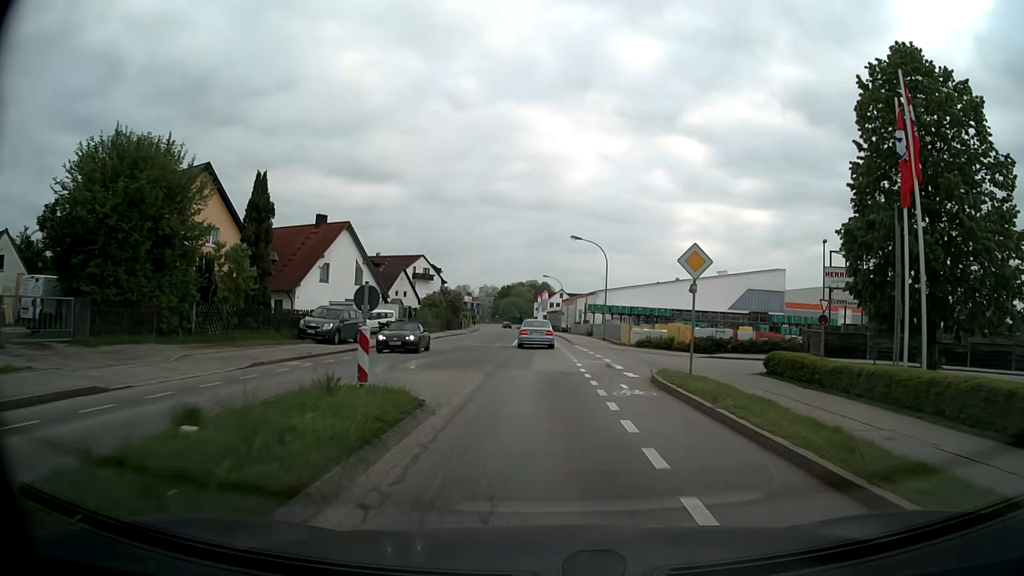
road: secondary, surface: asphalt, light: Day
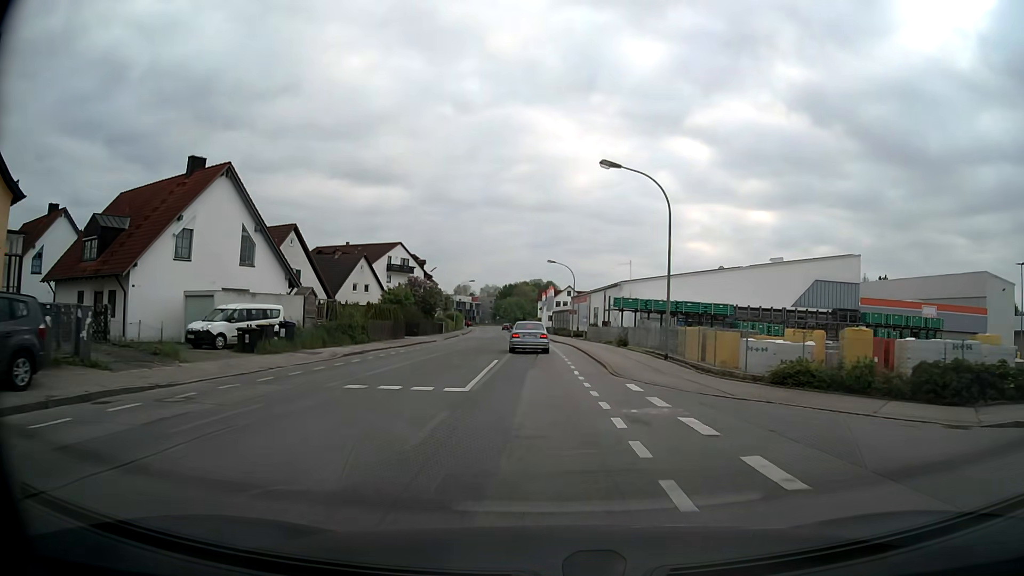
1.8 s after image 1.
(-0.1, +23.3) m; -1°
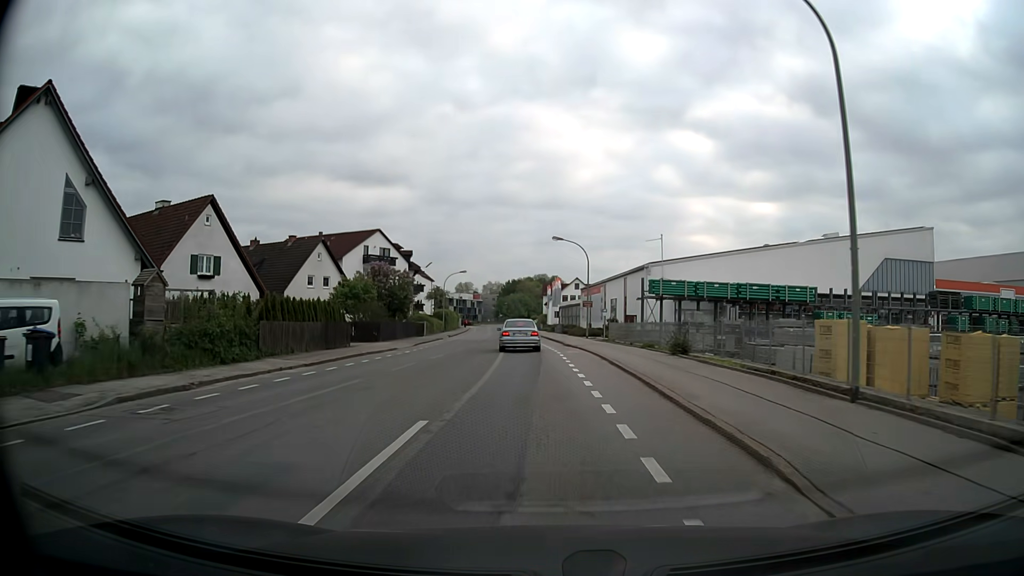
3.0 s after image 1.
(+0.1, +15.3) m; 0°
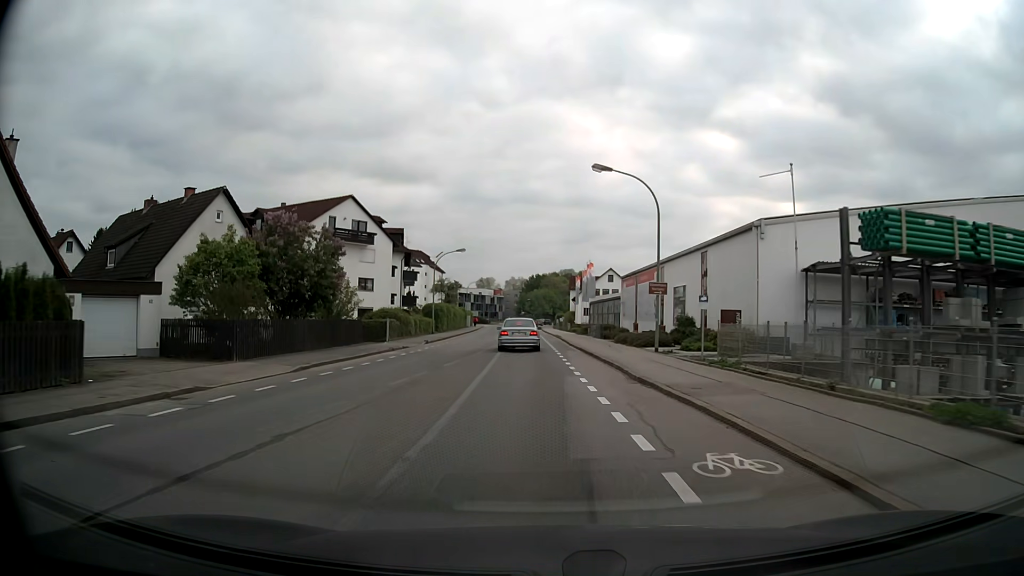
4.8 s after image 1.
(-0.3, +22.7) m; -2°
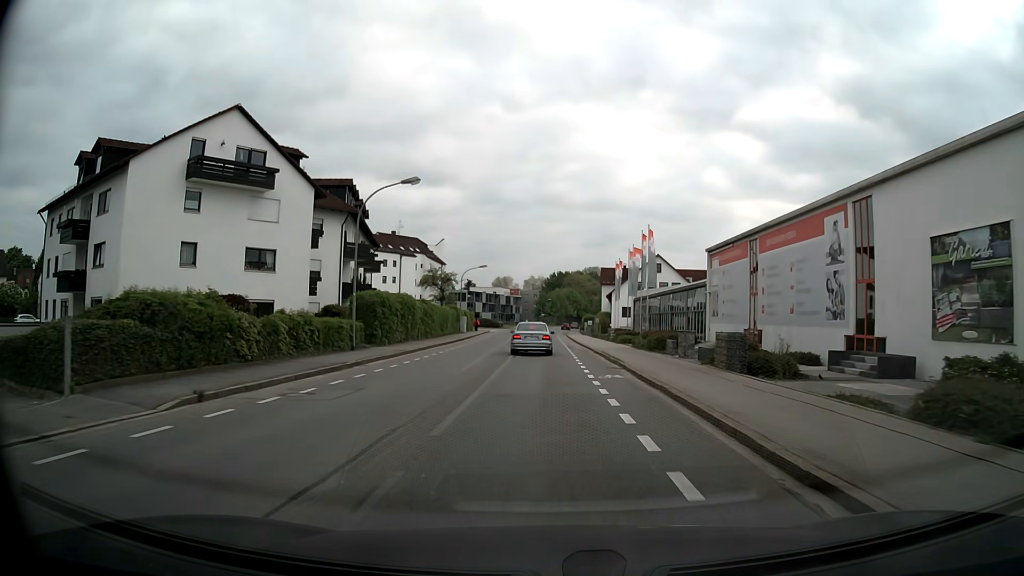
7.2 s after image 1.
(-0.8, +29.8) m; -2°
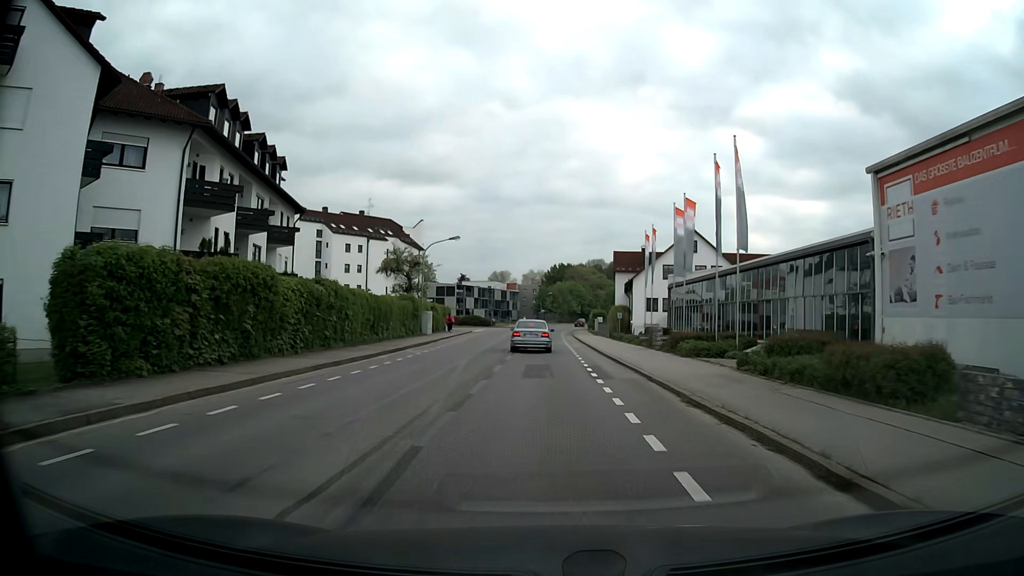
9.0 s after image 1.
(+0.1, +22.1) m; 0°
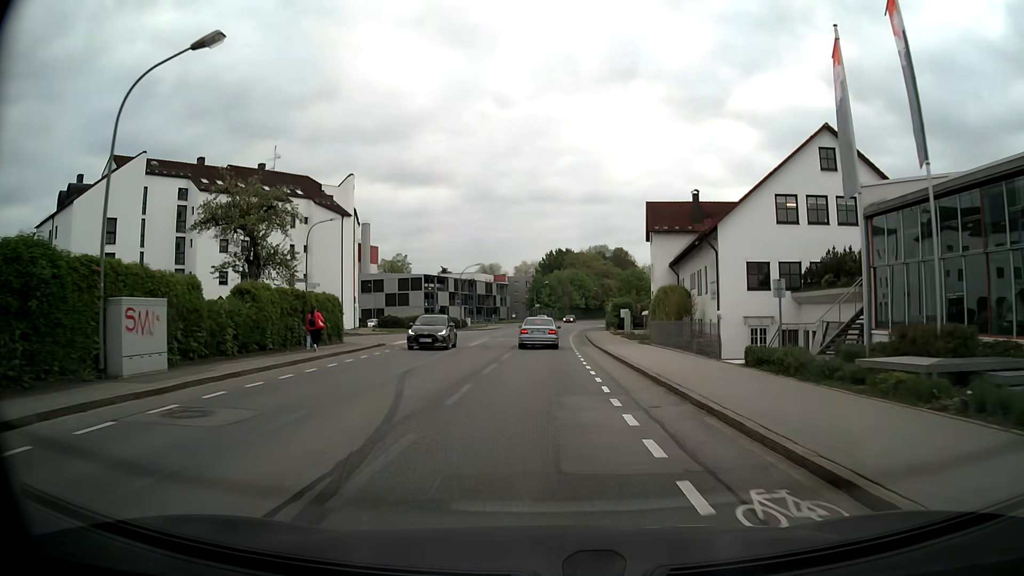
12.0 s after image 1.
(+0.1, +36.4) m; 0°
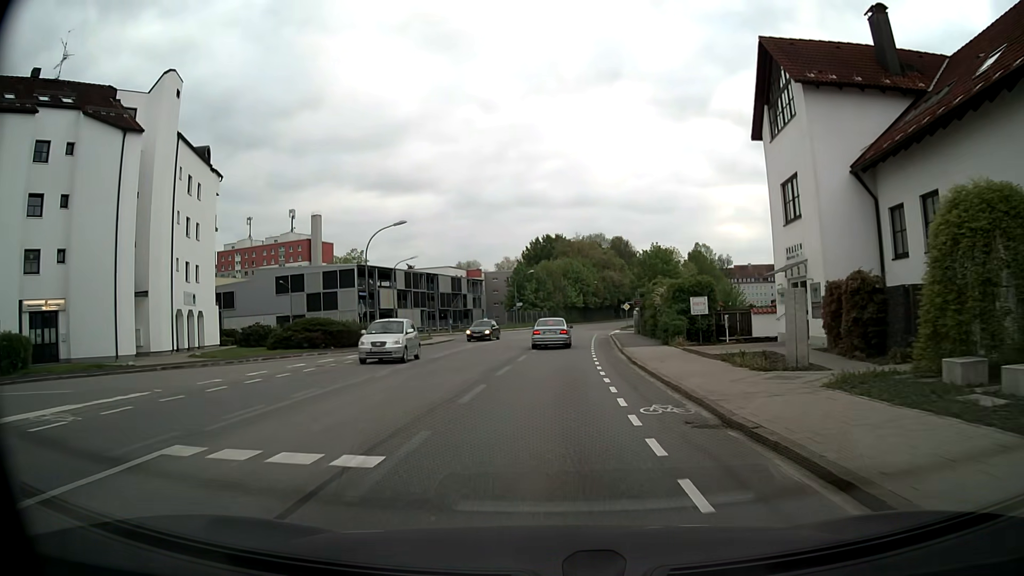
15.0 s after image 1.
(+0.2, +35.8) m; +1°
(0, +10) (0, +20) (+1, +30) (+1, +40) (+2, +50) (+3, +60) (+4, +70) (+6, +80) (+8, +89) (+10, +99) m
